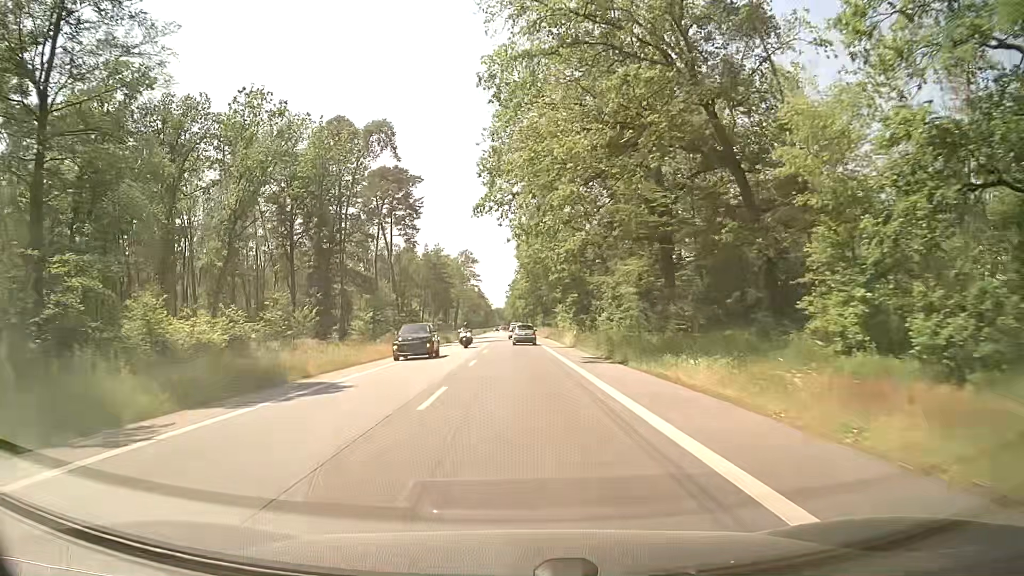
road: secondary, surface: asphalt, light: Day
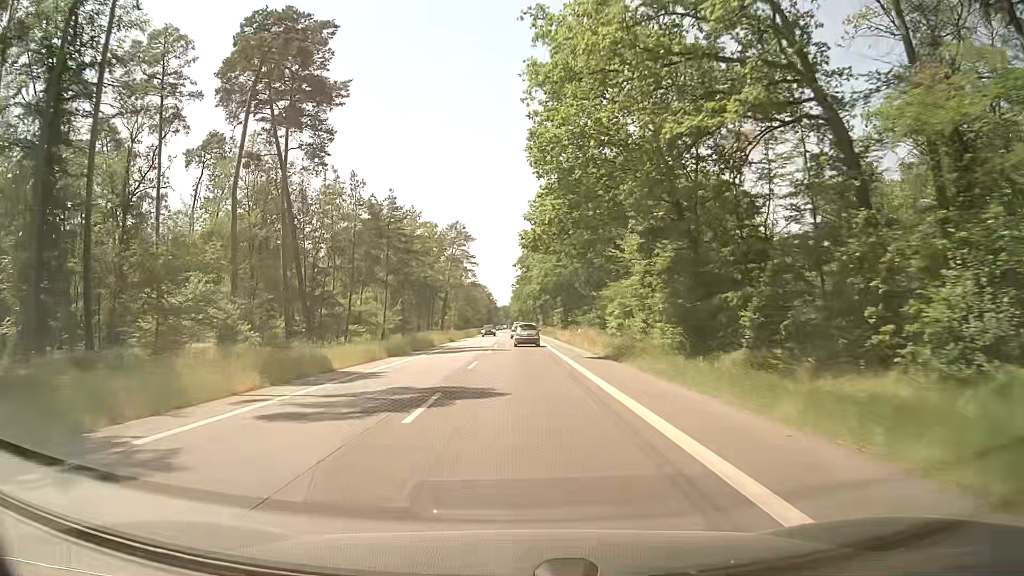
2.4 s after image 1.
(-0.7, +48.7) m; -1°
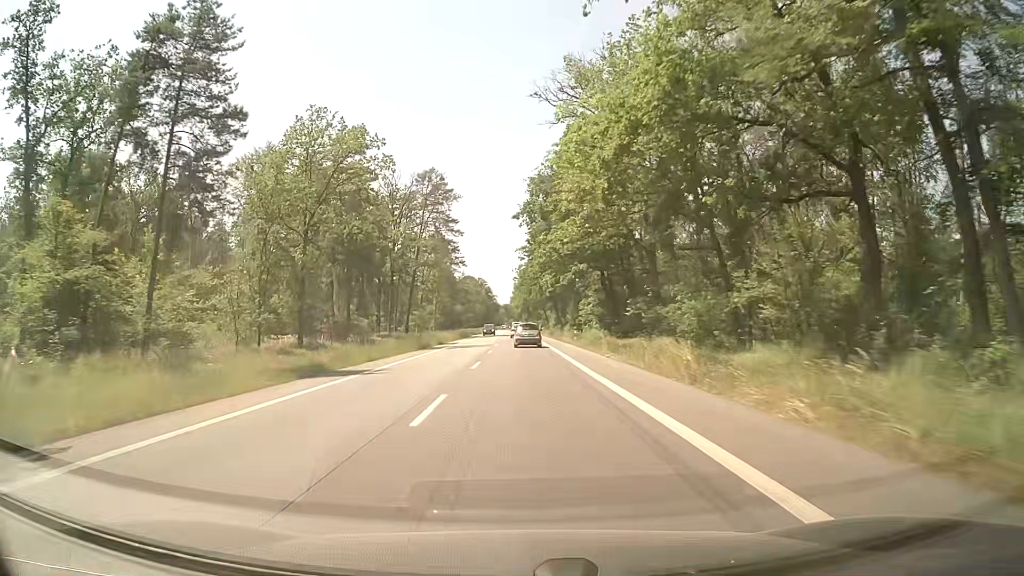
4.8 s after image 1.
(-0.2, +47.6) m; 0°
(0, +10) (0, +20) (0, +30) (0, +40) (0, +50) (0, +60) (0, +70) (0, +80) (-1, +90) (-1, +100) m
